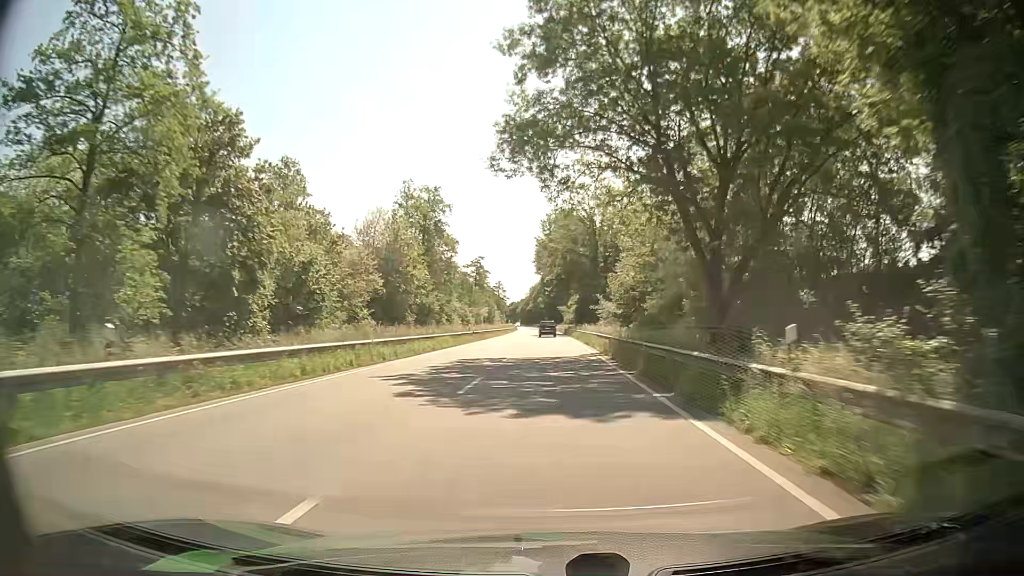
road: primary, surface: asphalt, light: Day
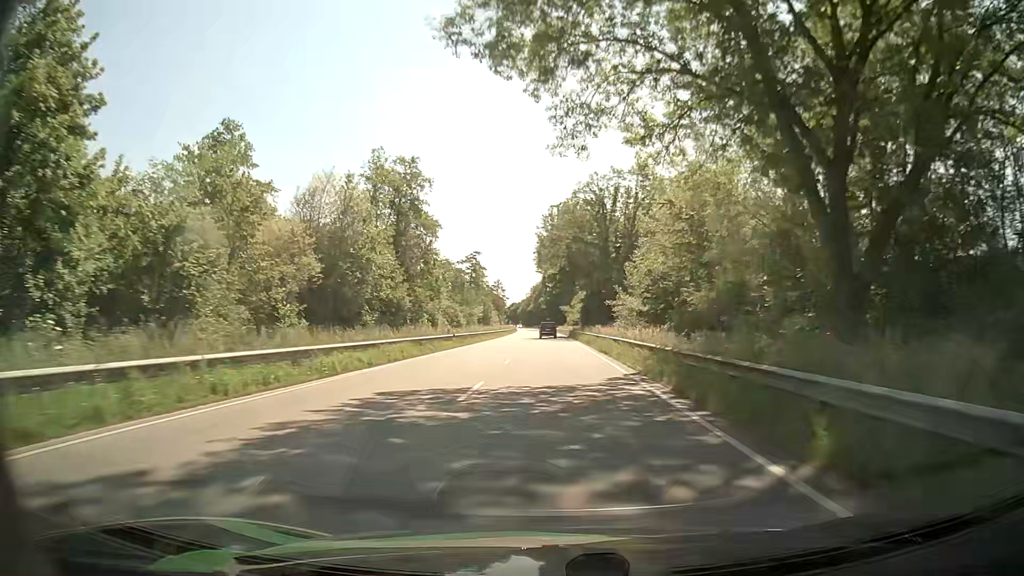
(0.0, +12.9) m; 0°
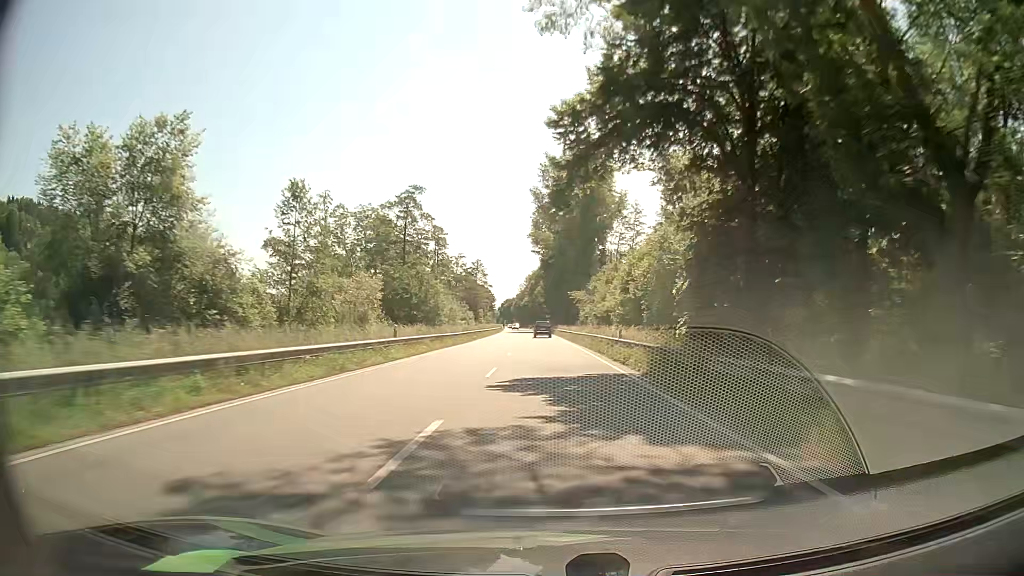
(0.0, +66.4) m; 0°
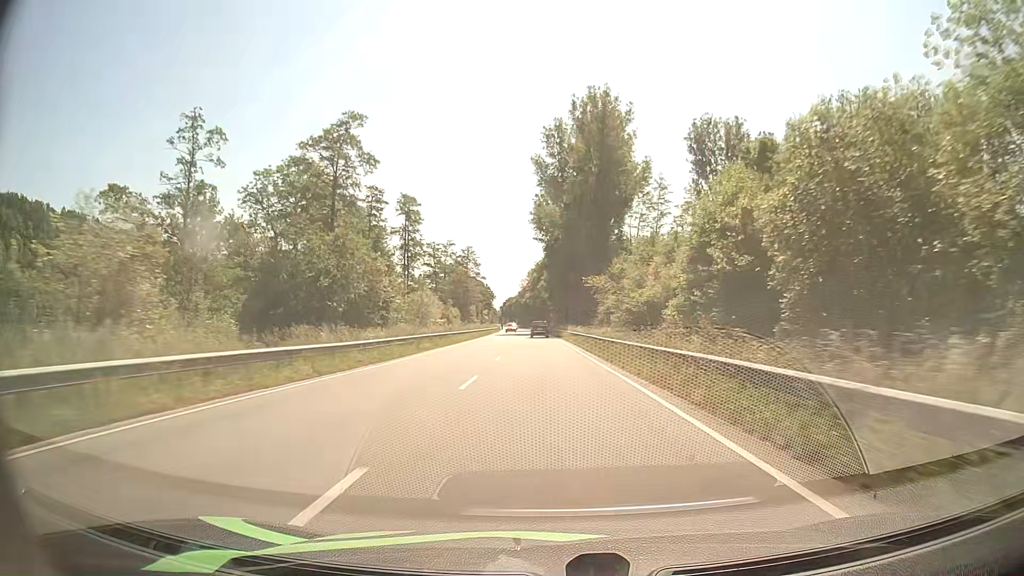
(0.0, +27.3) m; 0°
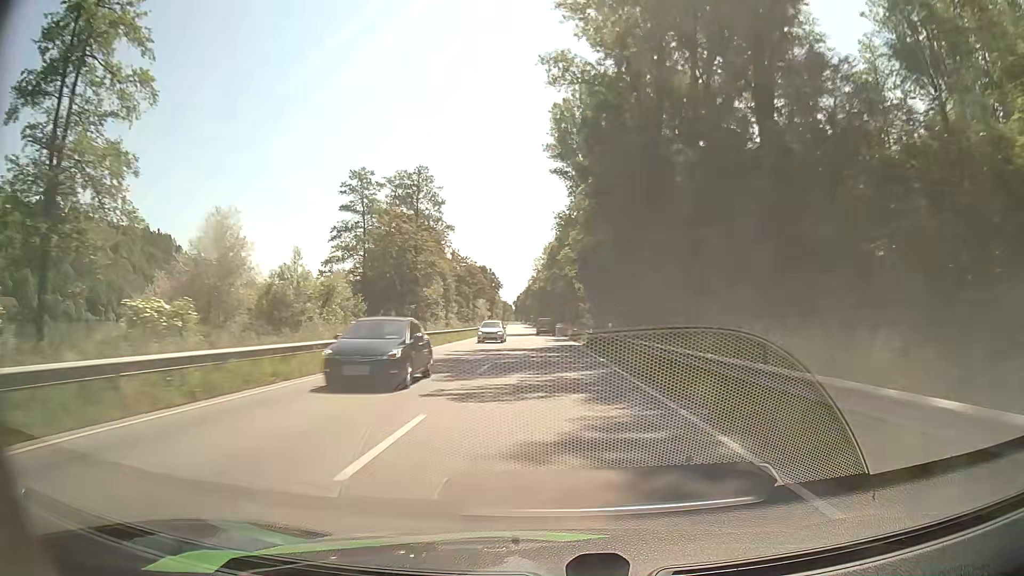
(-1.0, +68.0) m; -2°
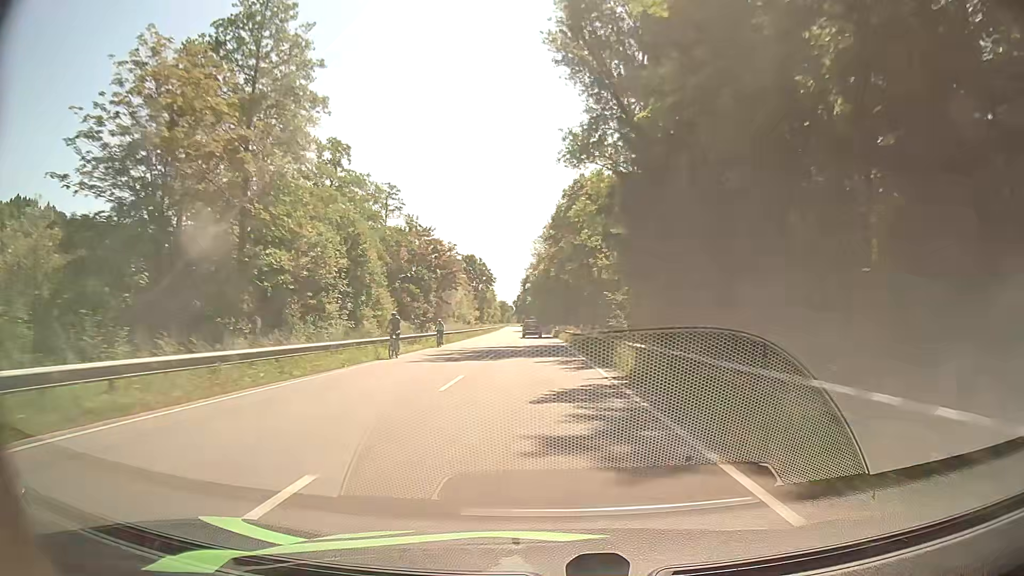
(0.0, +39.6) m; 0°
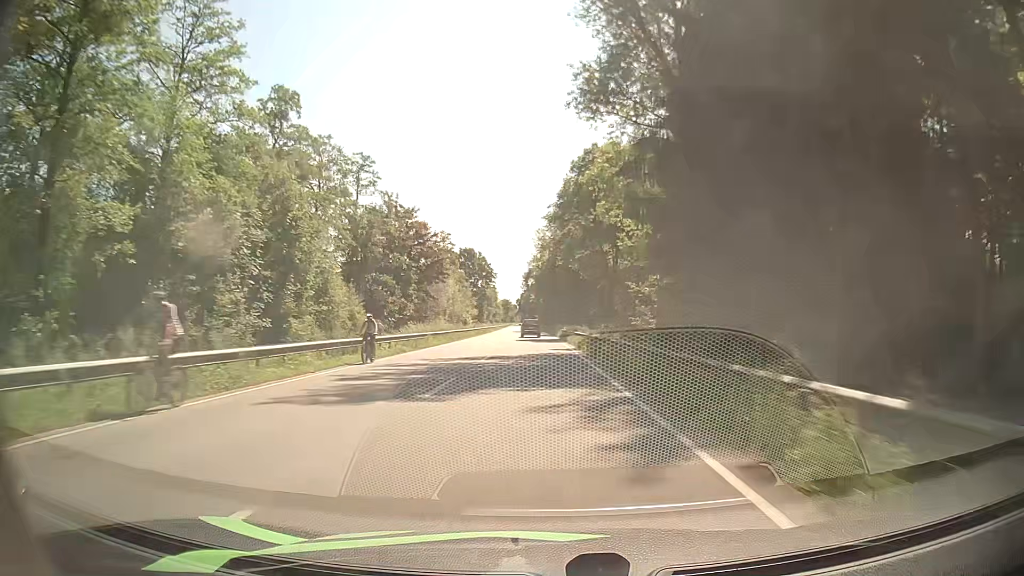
(-0.2, +13.2) m; -1°
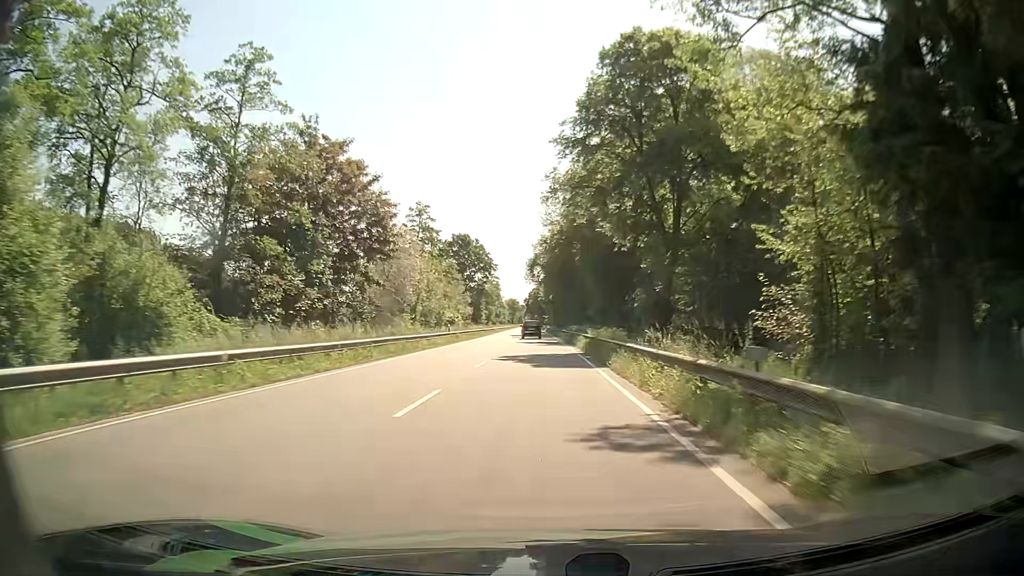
(-0.1, +26.7) m; -1°
(0, +10) (0, +20) (0, +30) (-1, +40) (-1, +50) (-1, +60) (-1, +70) (-1, +80) (-2, +90) (-2, +100) m
